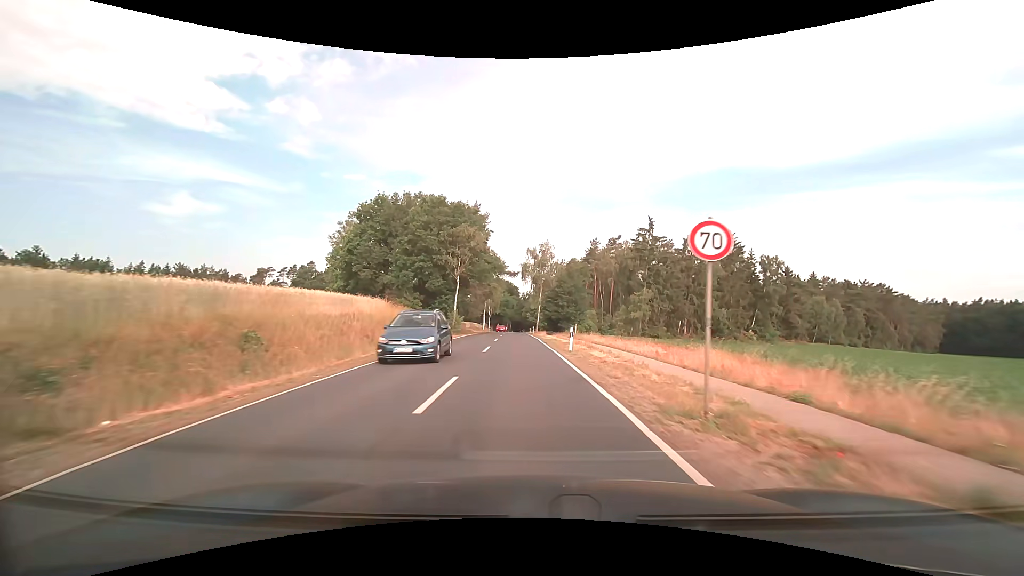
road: secondary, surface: asphalt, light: Day
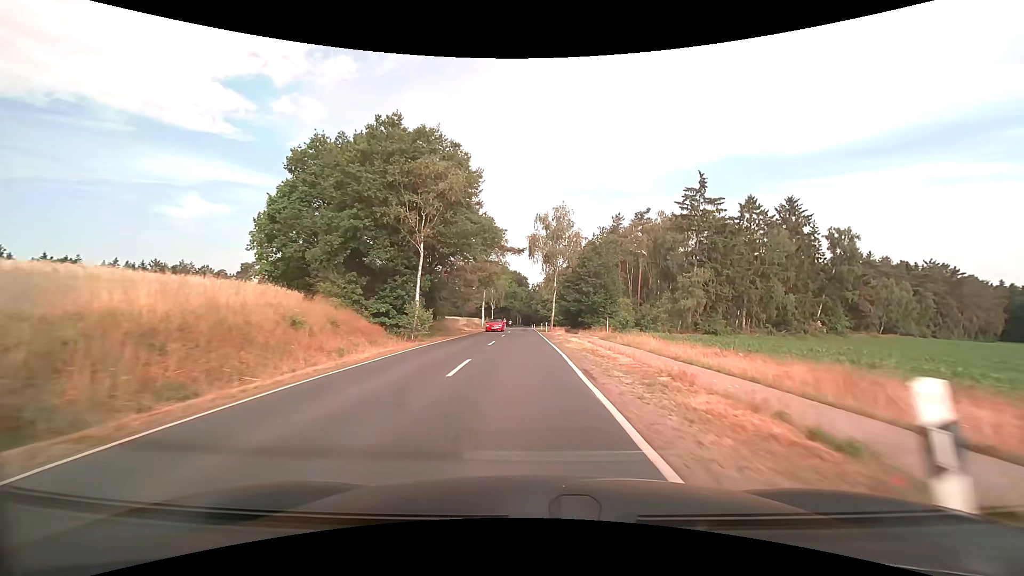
(-0.2, +20.1) m; -1°
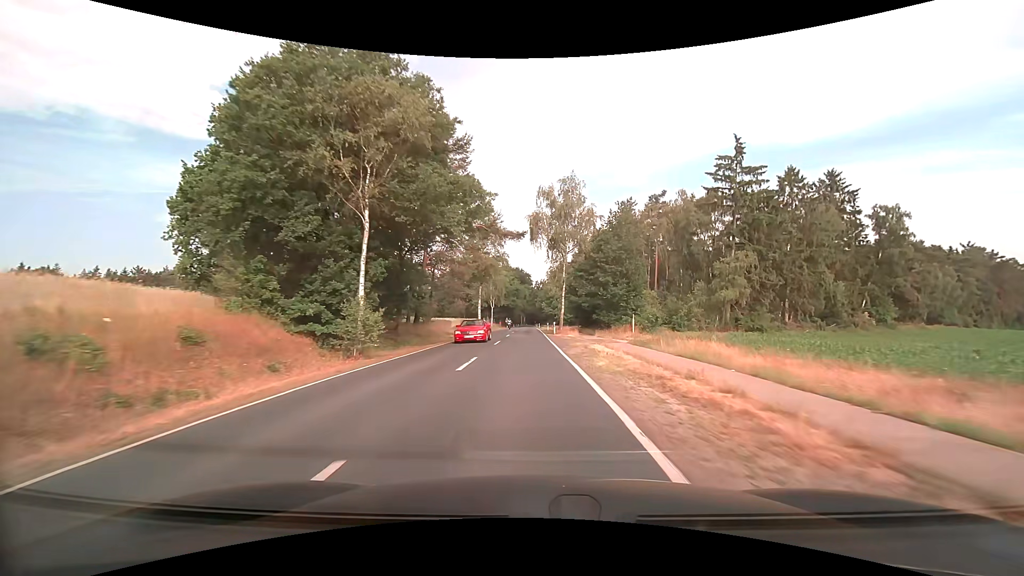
(0.0, +10.3) m; 0°
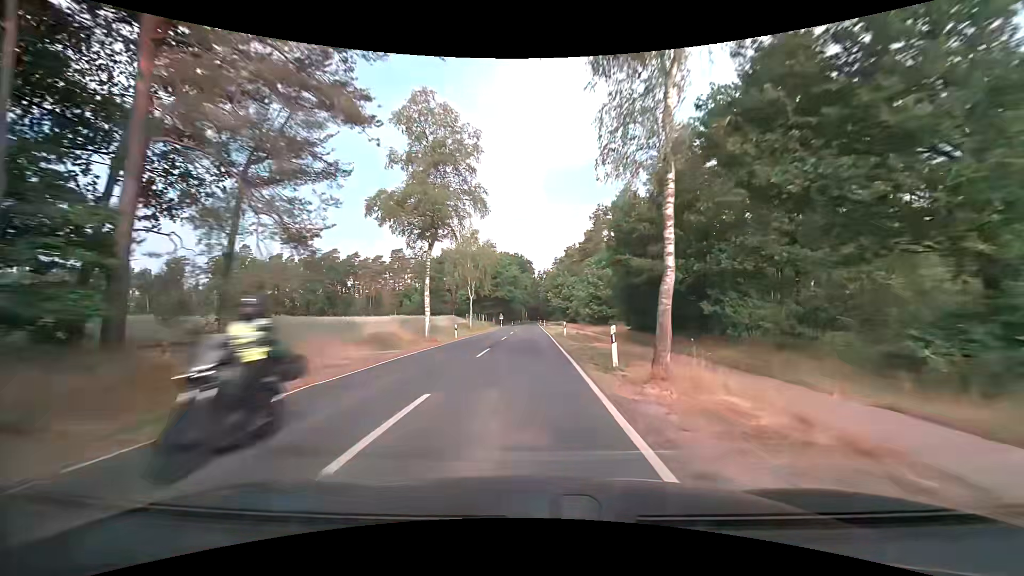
(-0.2, +32.2) m; 0°
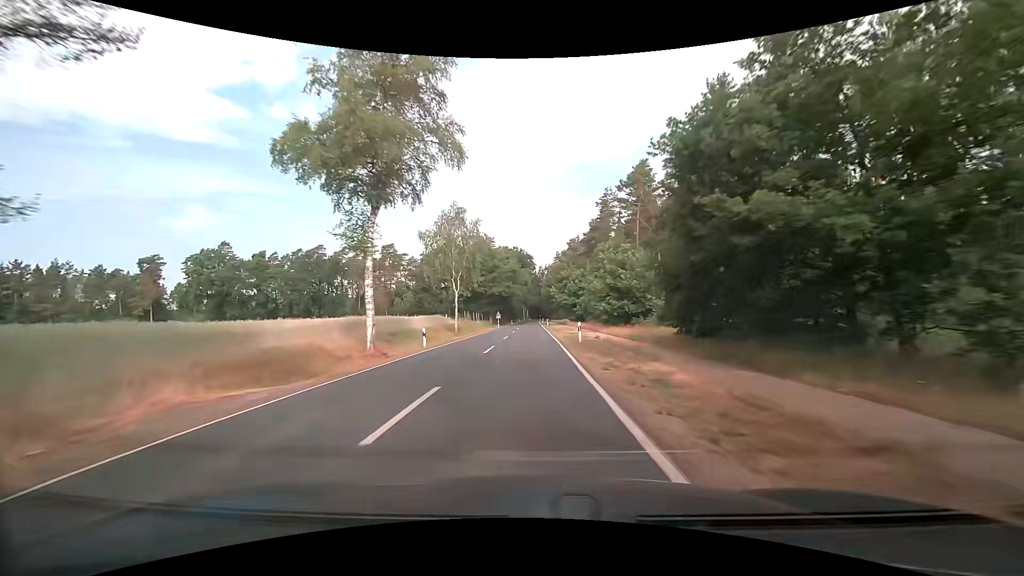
(0.0, +11.0) m; 0°
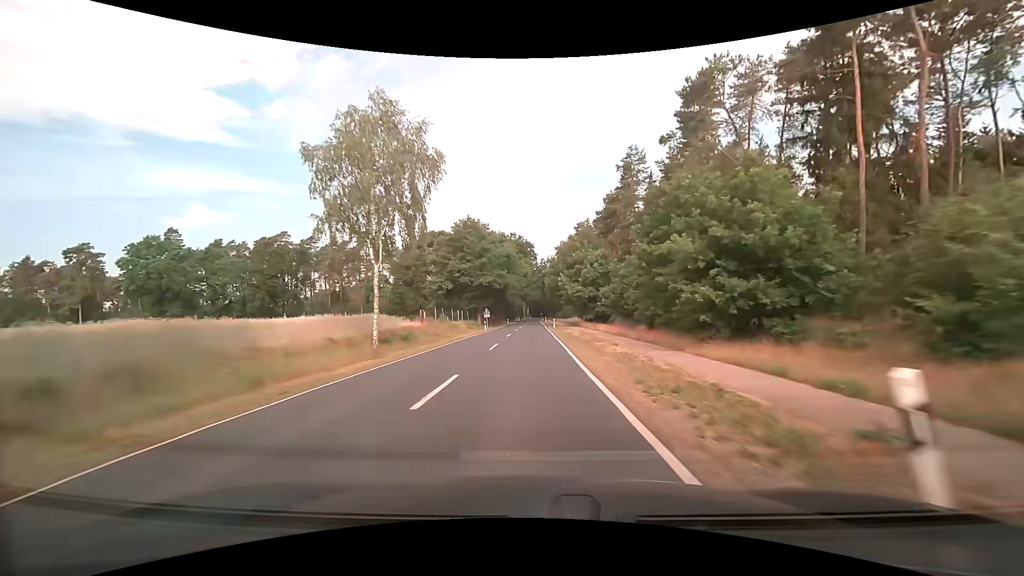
(-0.2, +22.3) m; -1°
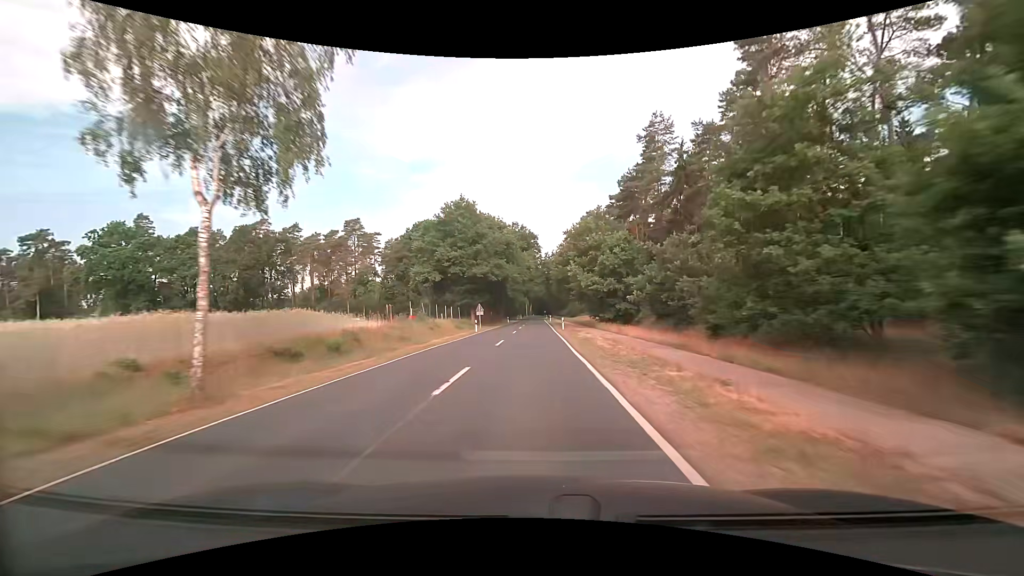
(+0.1, +11.3) m; 0°
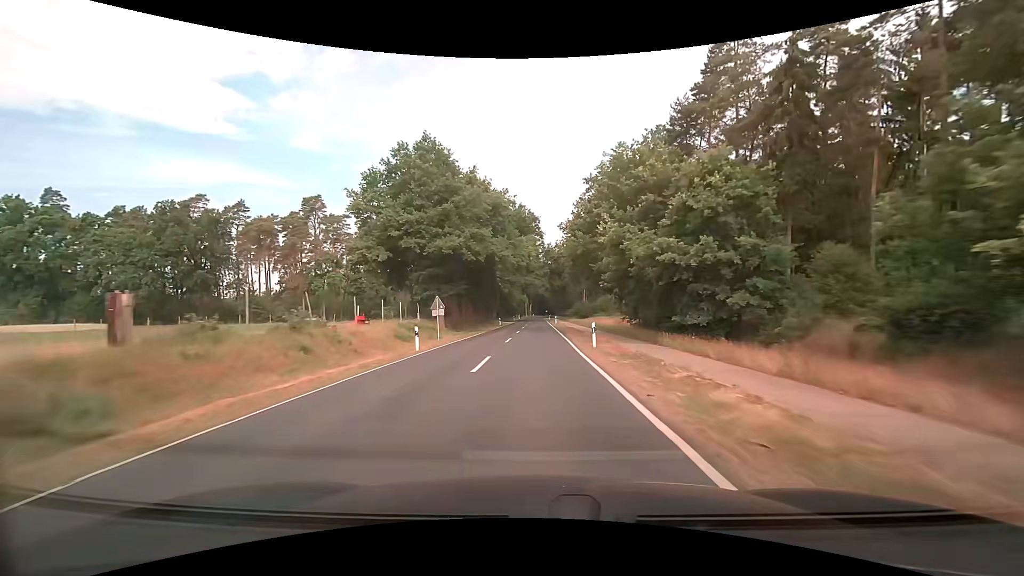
(0.0, +22.3) m; 0°
(0, +10) (0, +20) (0, +30) (0, +40) (0, +50) (0, +60) (0, +70) (+1, +80) (+1, +90) (+1, +100) m
